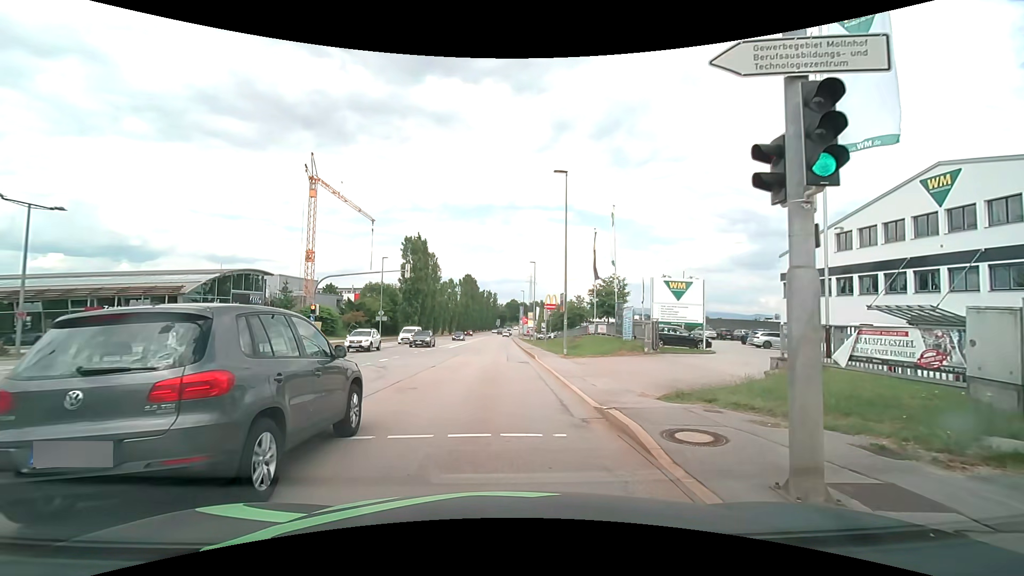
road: secondary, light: Day
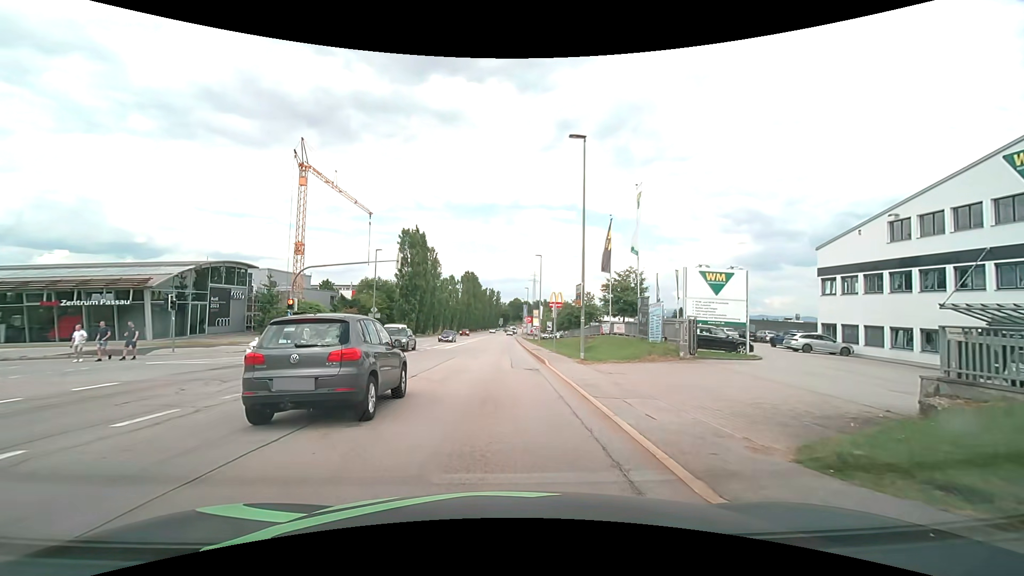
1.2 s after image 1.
(-0.1, +5.2) m; -1°
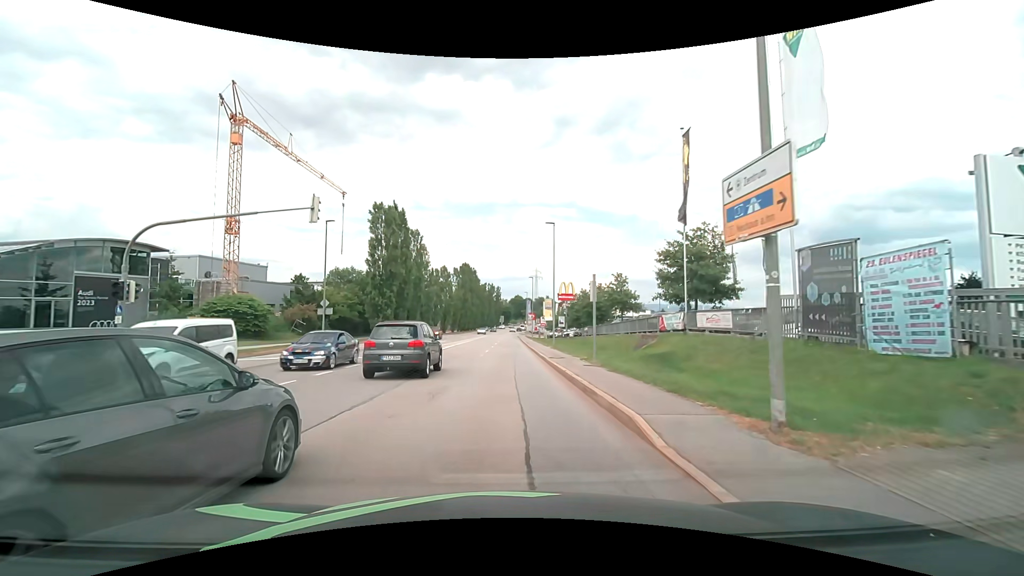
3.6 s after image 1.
(+0.2, +16.5) m; 0°
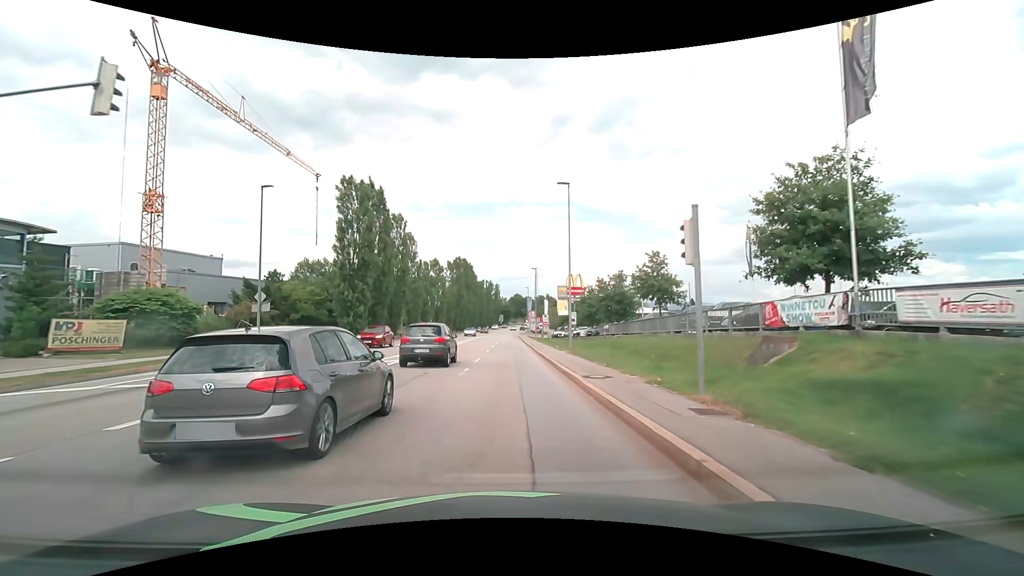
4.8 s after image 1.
(0.0, +11.1) m; 0°
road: tertiary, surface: asphalt
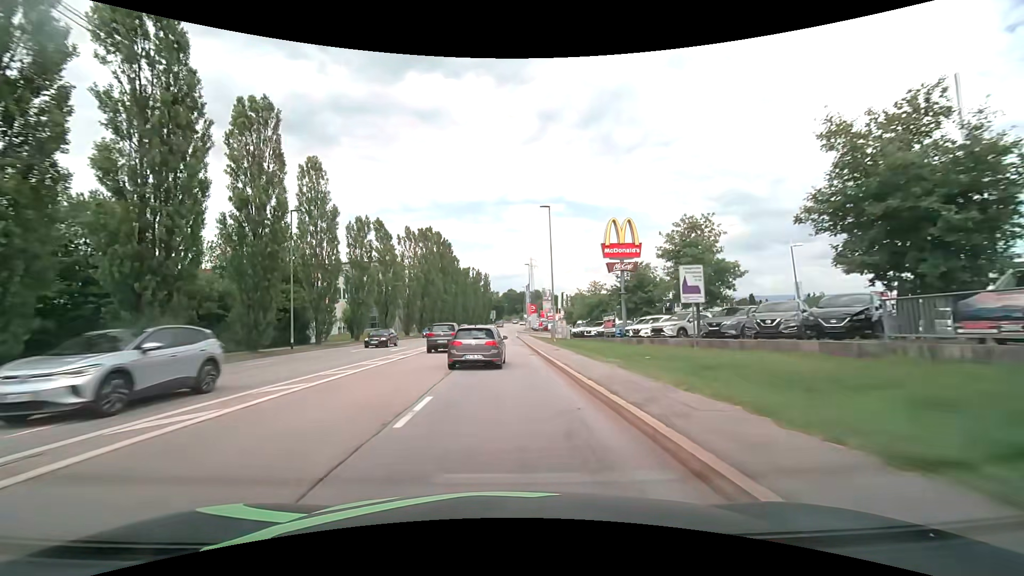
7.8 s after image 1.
(+0.3, +35.0) m; +1°
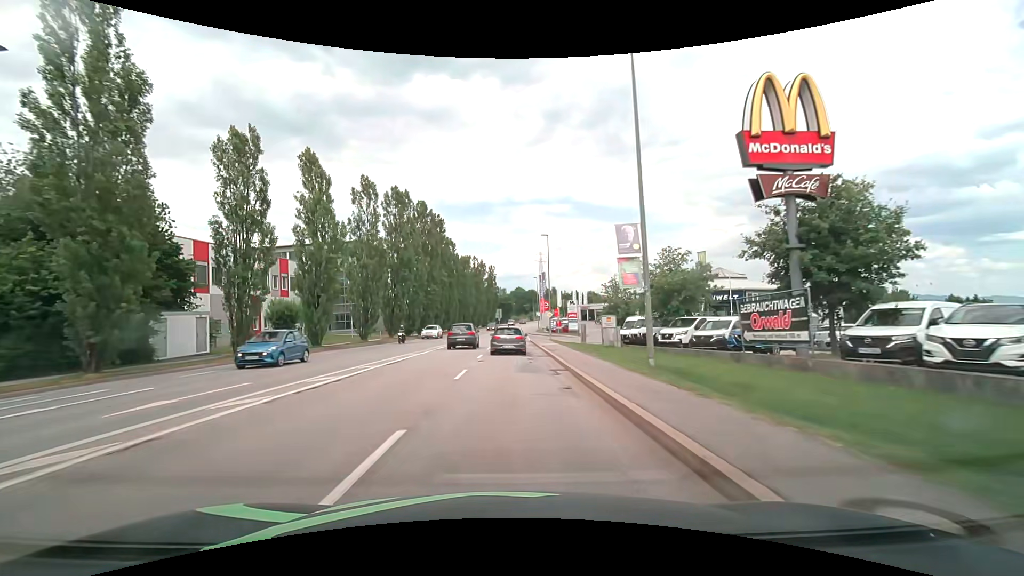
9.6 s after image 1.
(-0.1, +23.1) m; -1°
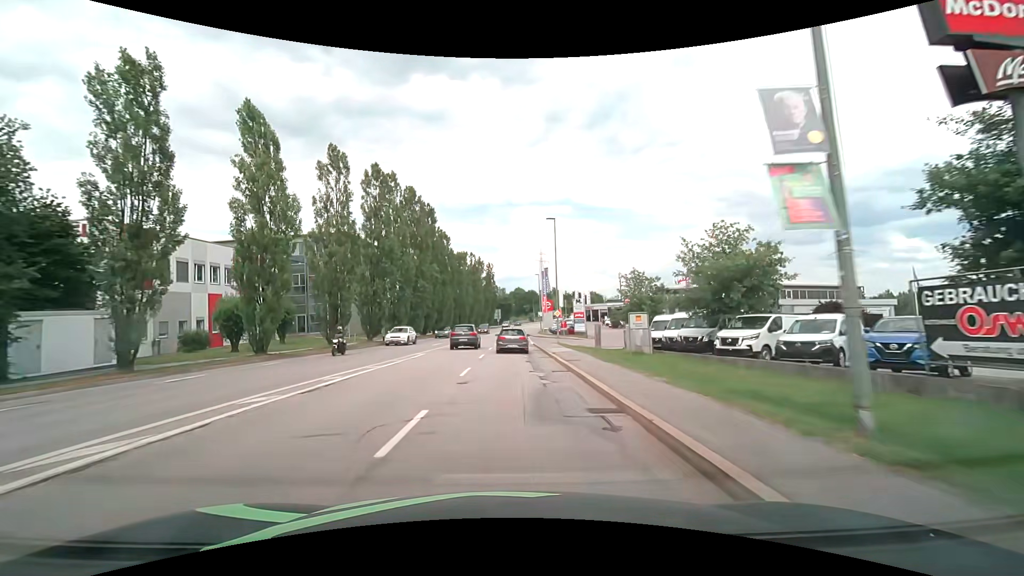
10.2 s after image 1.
(0.0, +7.9) m; 0°
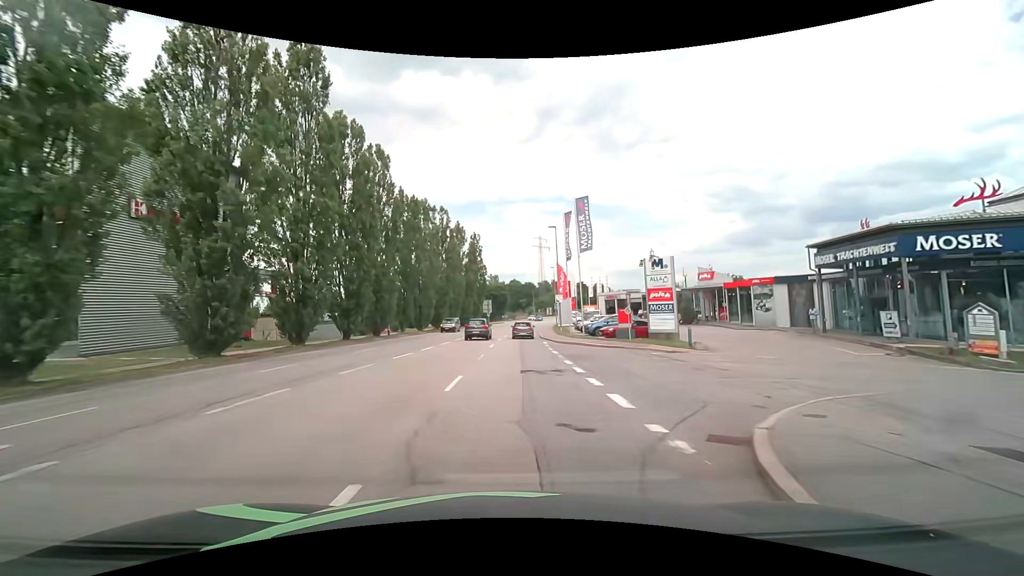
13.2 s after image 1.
(+0.2, +40.1) m; +1°
(0, +10) (0, +20) (0, +30) (0, +40) (+1, +50) (+2, +60) (+2, +70) (+3, +80) (+5, +90) (+6, +100) m
